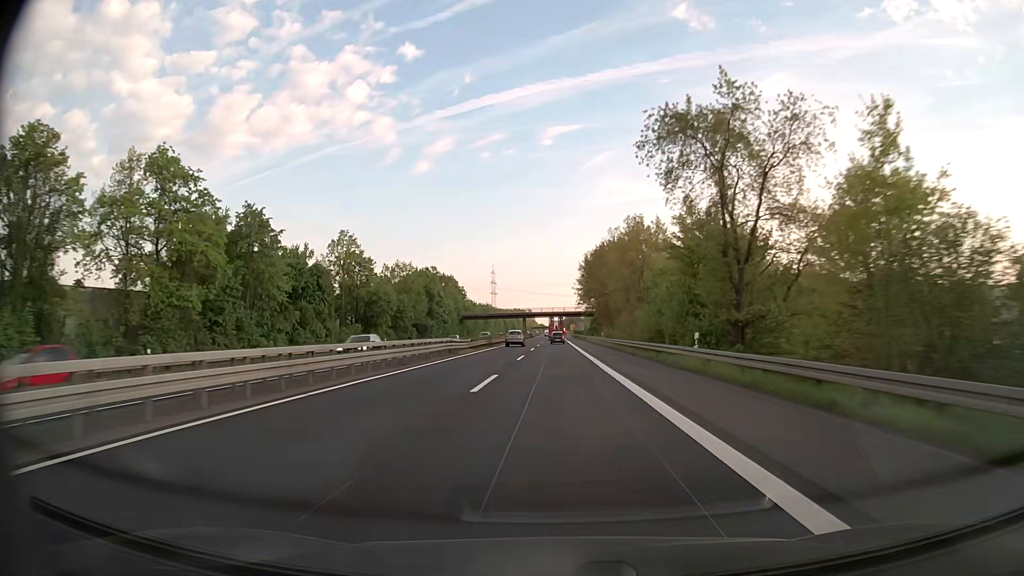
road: trunk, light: Day
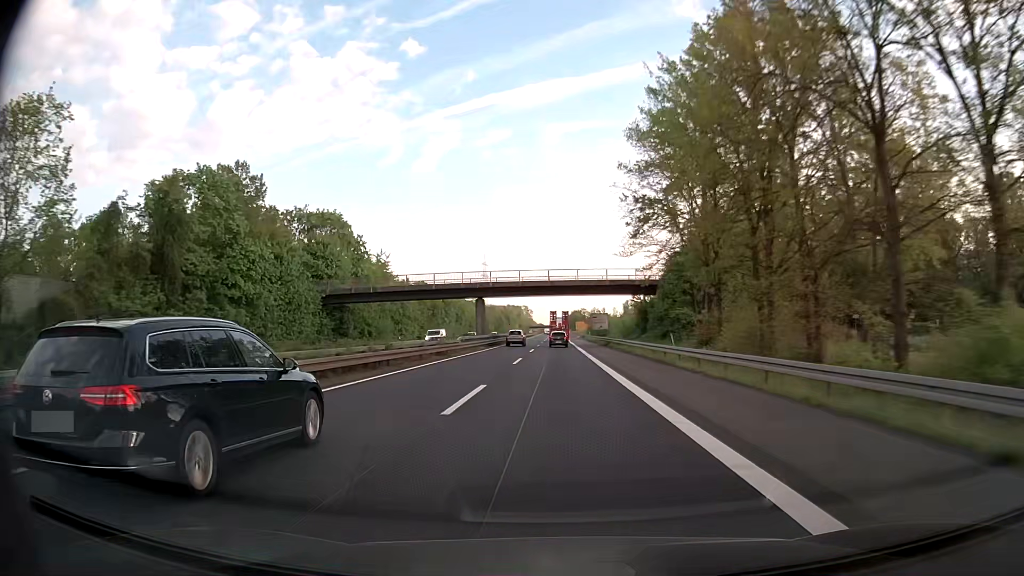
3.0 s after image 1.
(-0.1, +94.0) m; 0°
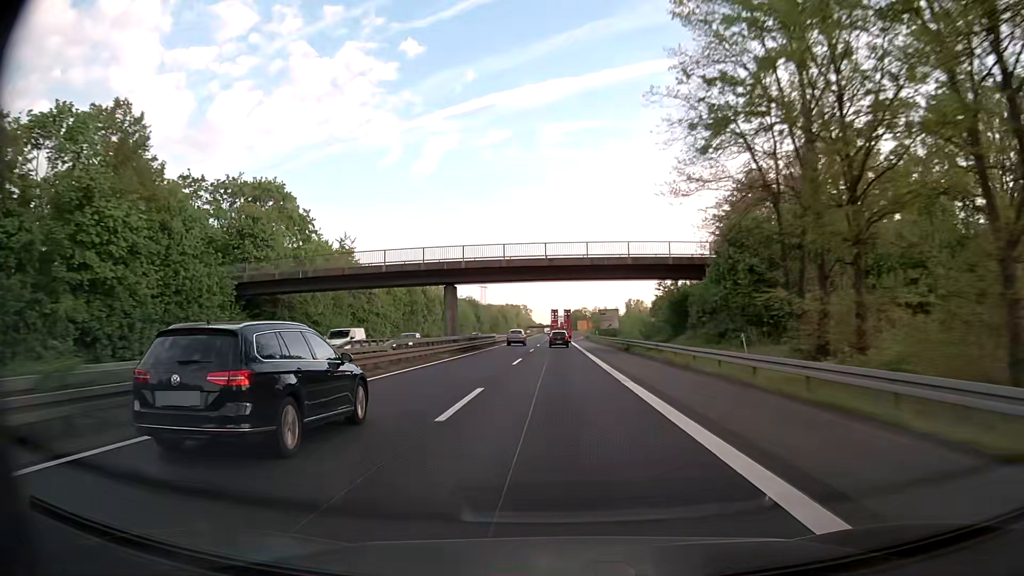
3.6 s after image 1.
(0.0, +18.8) m; 0°
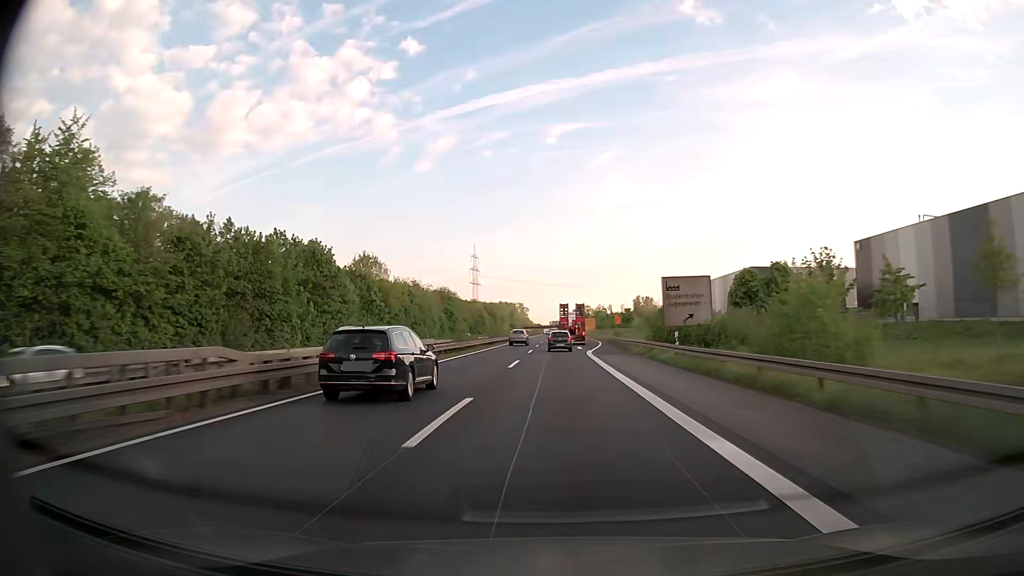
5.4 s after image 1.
(+0.2, +56.3) m; 0°
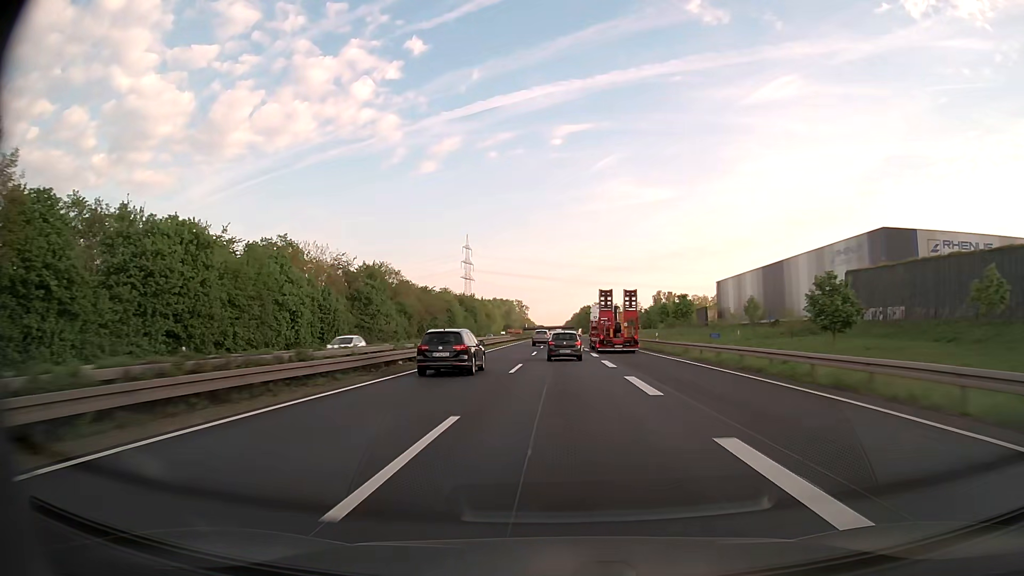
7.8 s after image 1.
(+0.2, +74.9) m; 0°
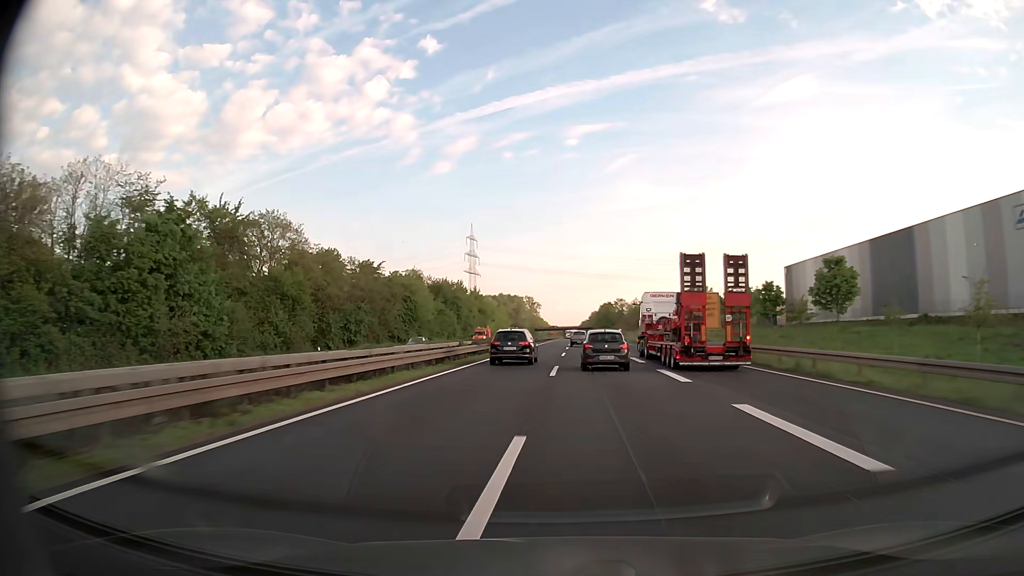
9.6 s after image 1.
(-0.6, +55.8) m; -1°
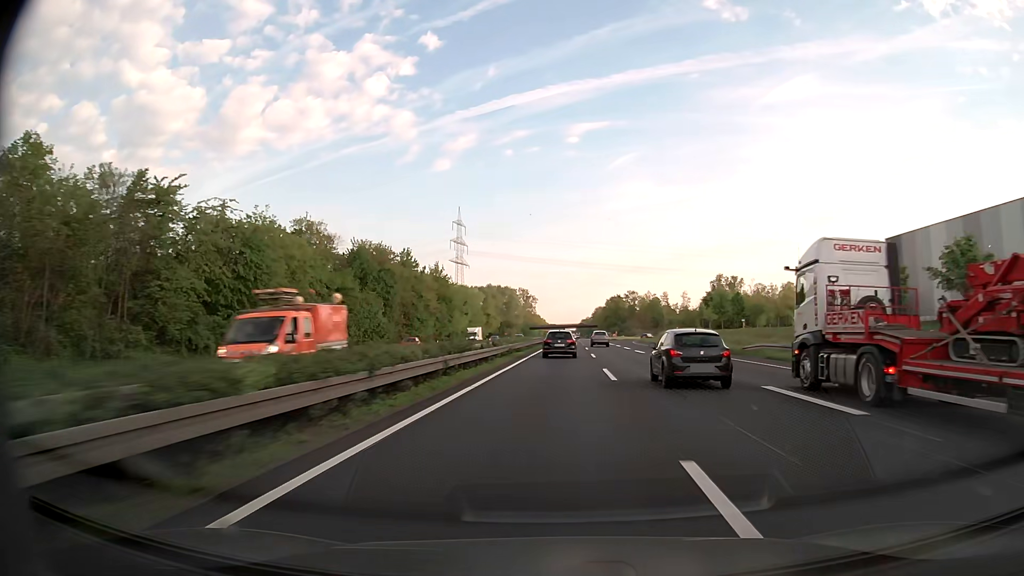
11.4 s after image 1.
(-0.3, +55.5) m; 0°
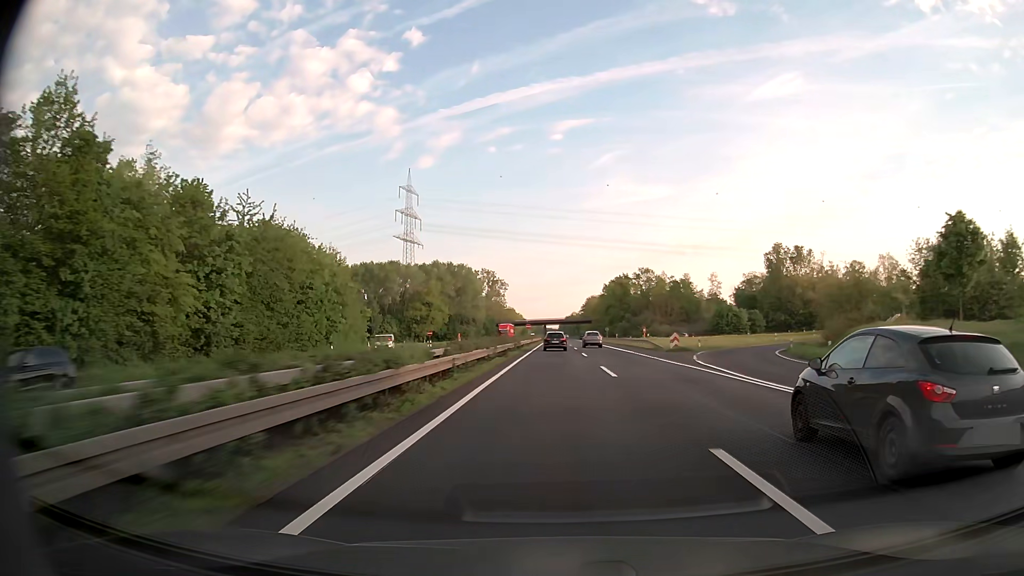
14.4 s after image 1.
(+1.9, +92.1) m; +2°
(0, +10) (0, +20) (0, +30) (0, +40) (0, +50) (0, +60) (0, +70) (0, +80) (0, +90) (0, +100) m
